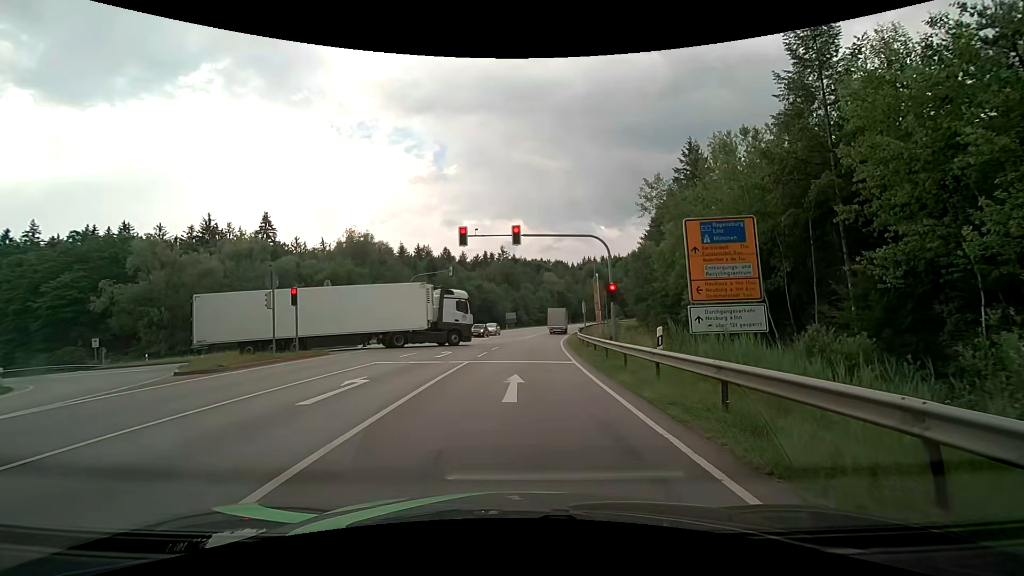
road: secondary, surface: asphalt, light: Day
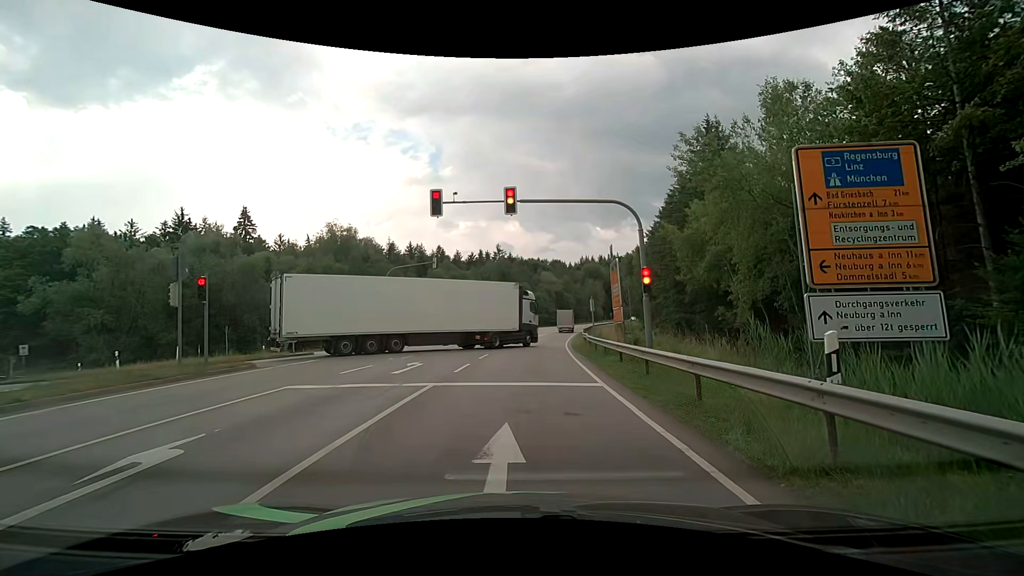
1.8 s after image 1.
(0.0, +6.6) m; 0°
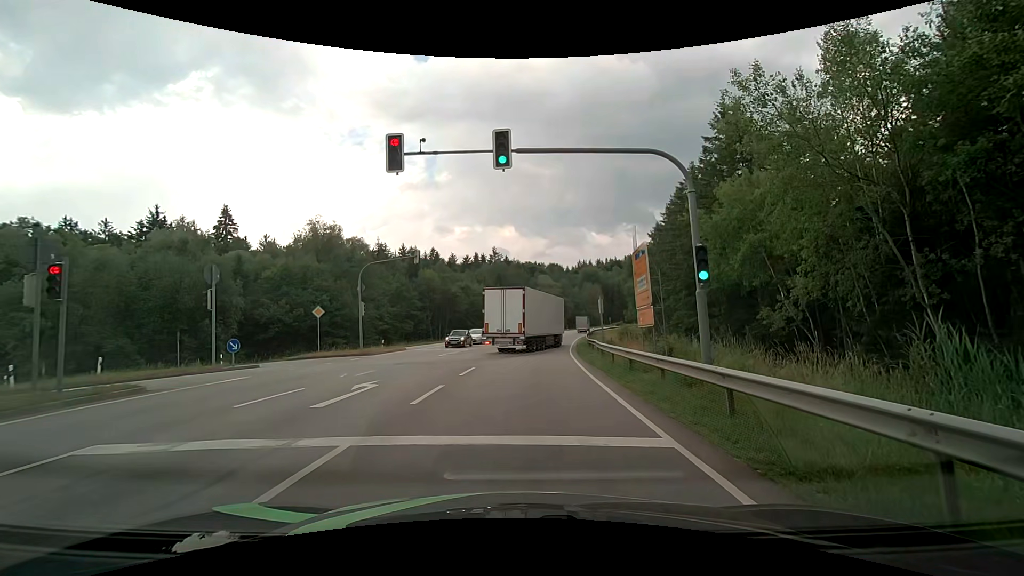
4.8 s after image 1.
(0.0, +5.4) m; 0°
